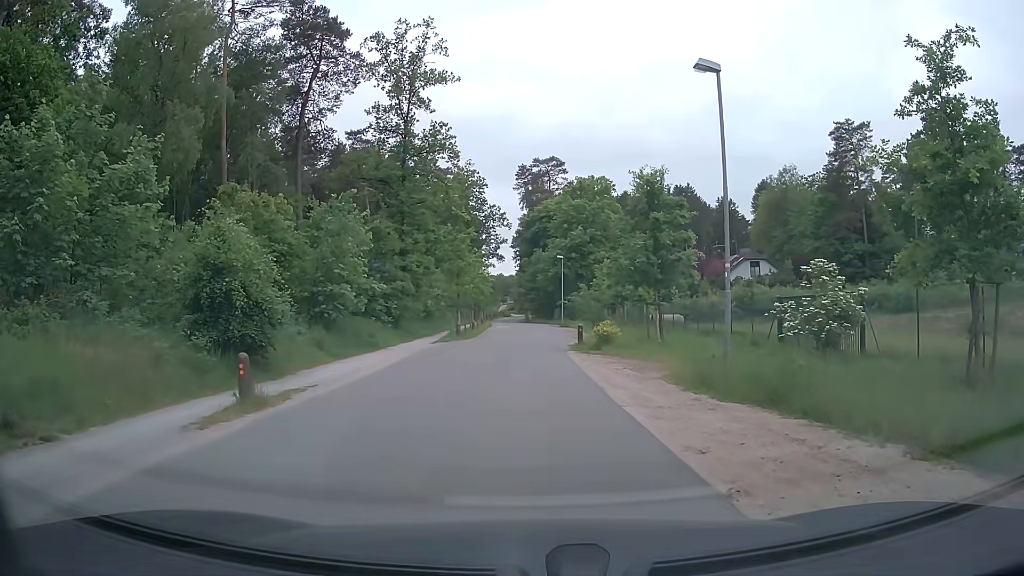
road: unclassified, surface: asphalt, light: Day
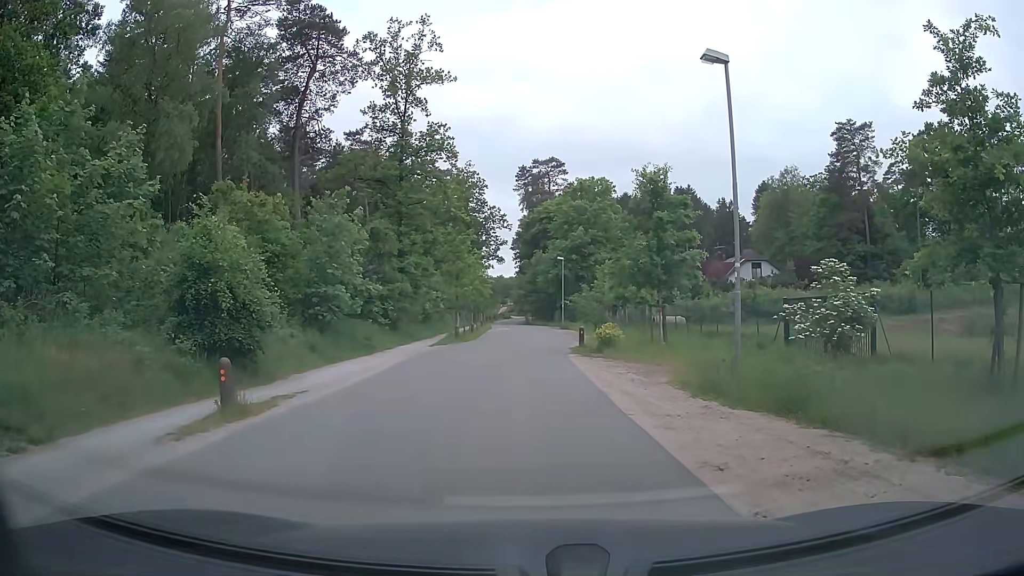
(0.0, +0.6) m; 0°
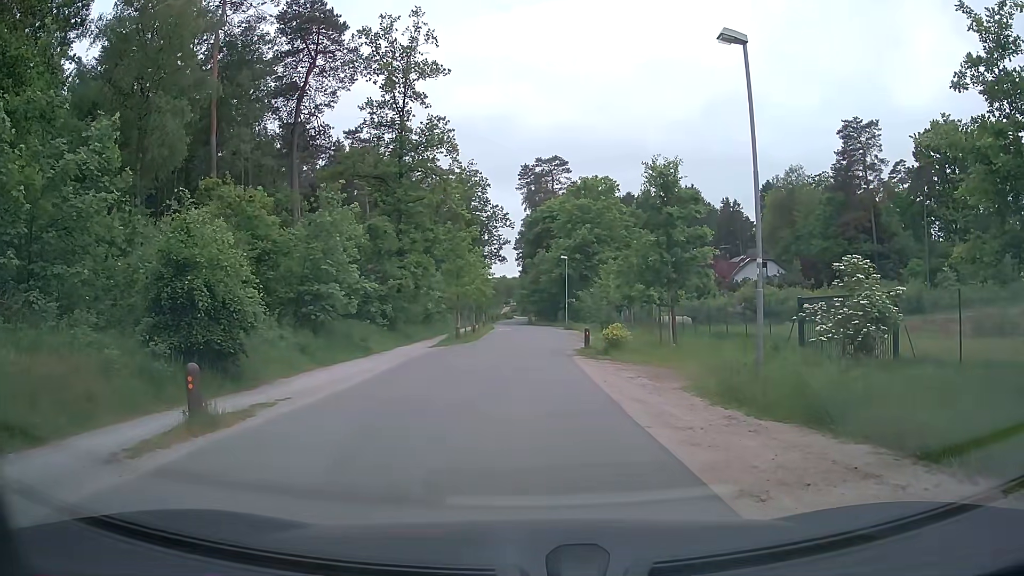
(0.0, +1.0) m; 0°
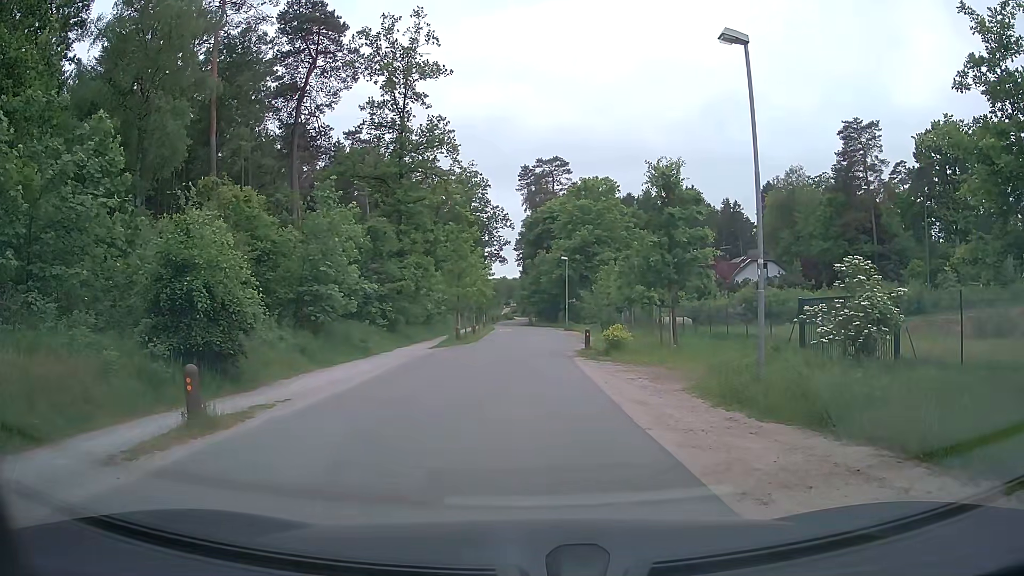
(0.0, +0.1) m; 0°
